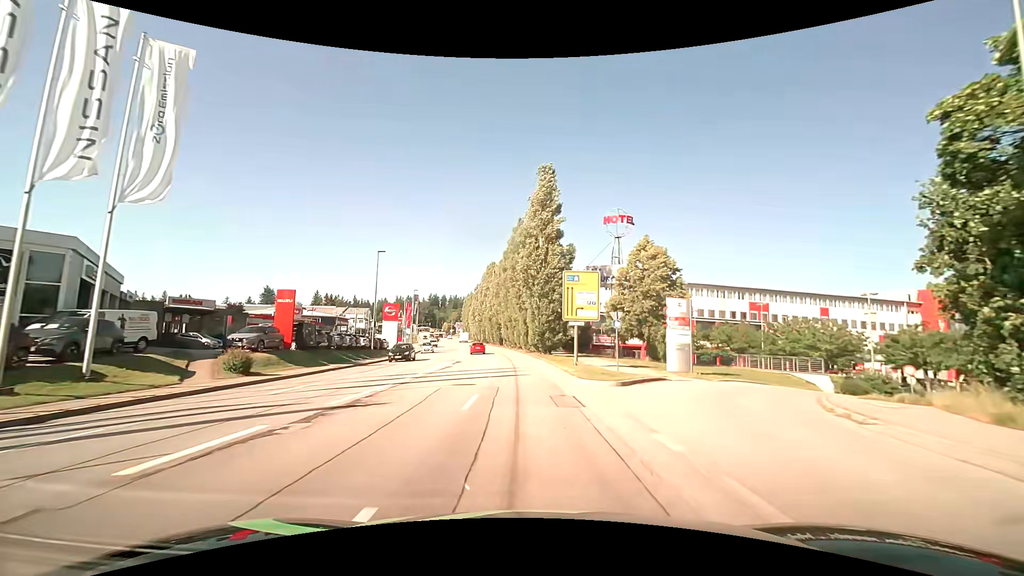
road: tertiary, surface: asphalt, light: Day
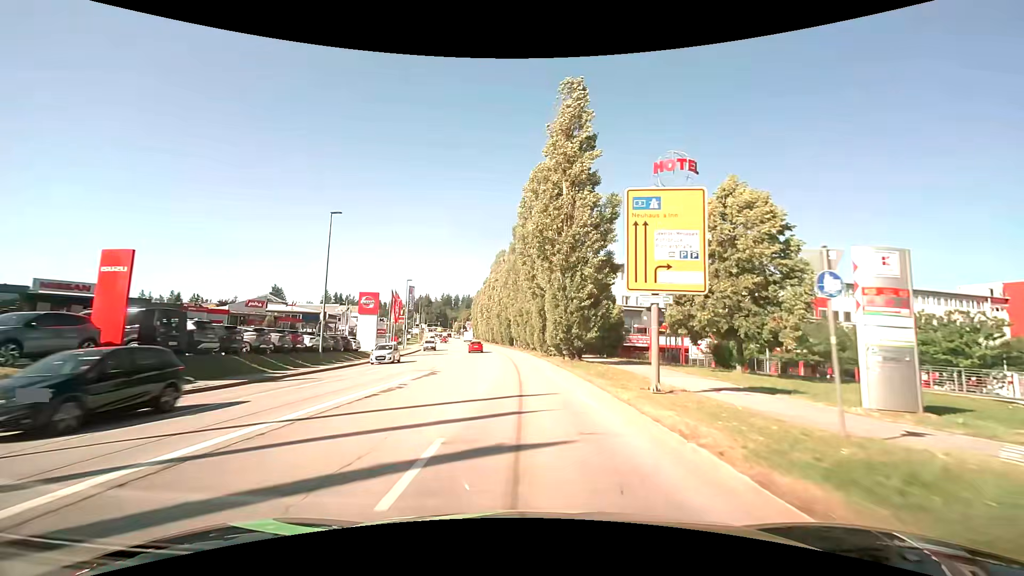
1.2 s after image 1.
(-0.2, +15.0) m; -2°
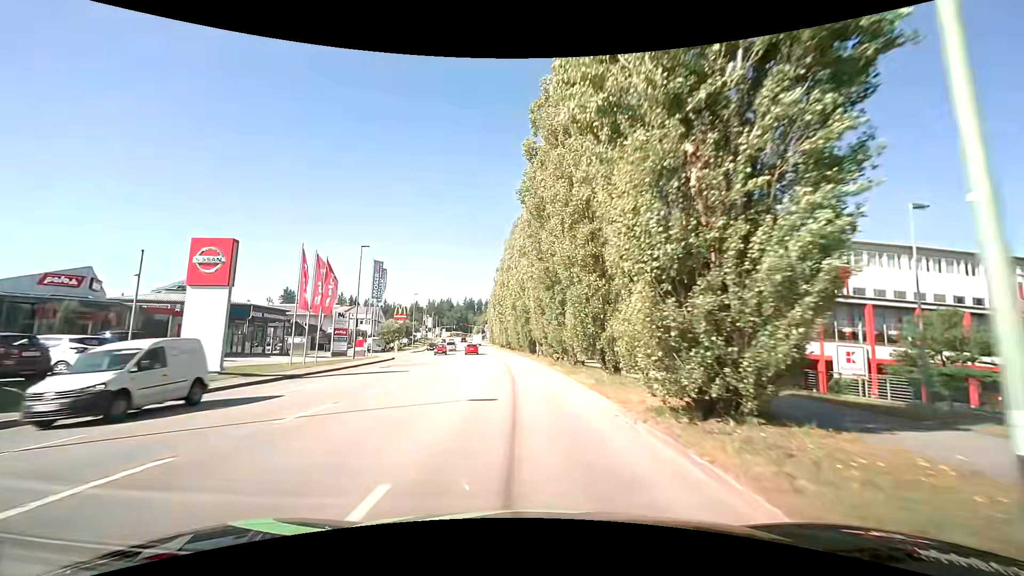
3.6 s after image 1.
(-0.8, +29.6) m; -3°
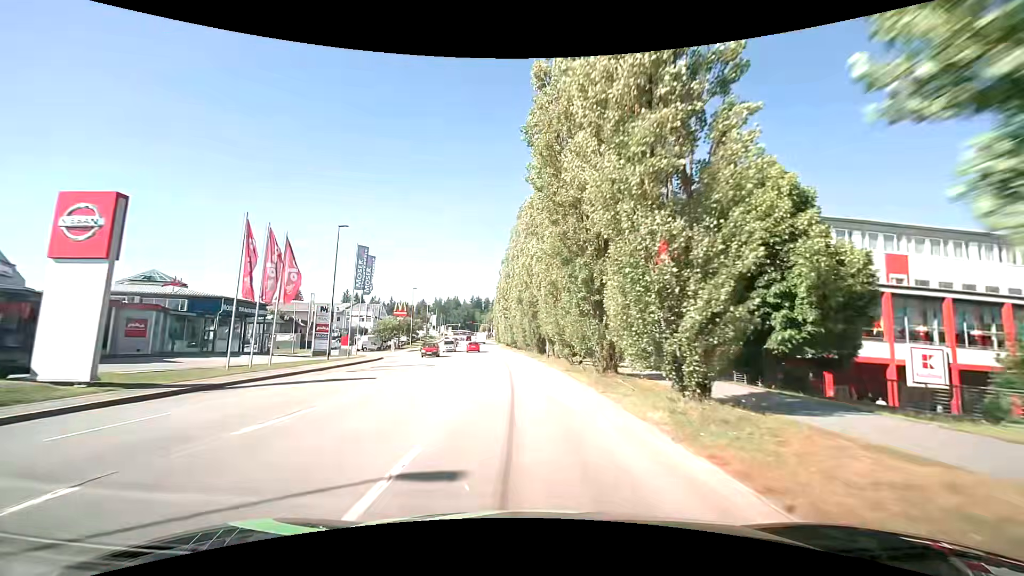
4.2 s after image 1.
(0.0, +7.4) m; -1°
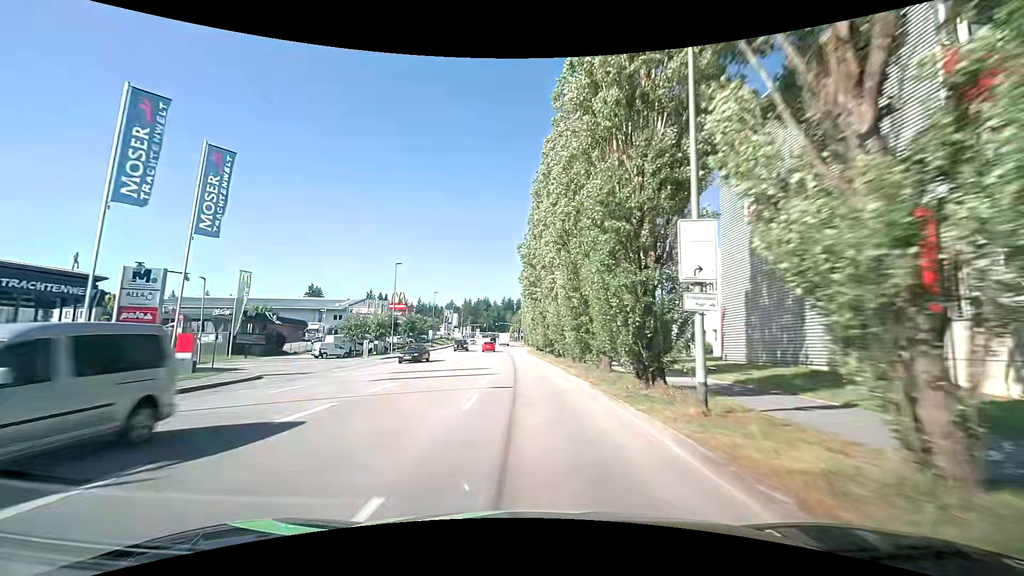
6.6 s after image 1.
(-0.9, +29.5) m; -3°
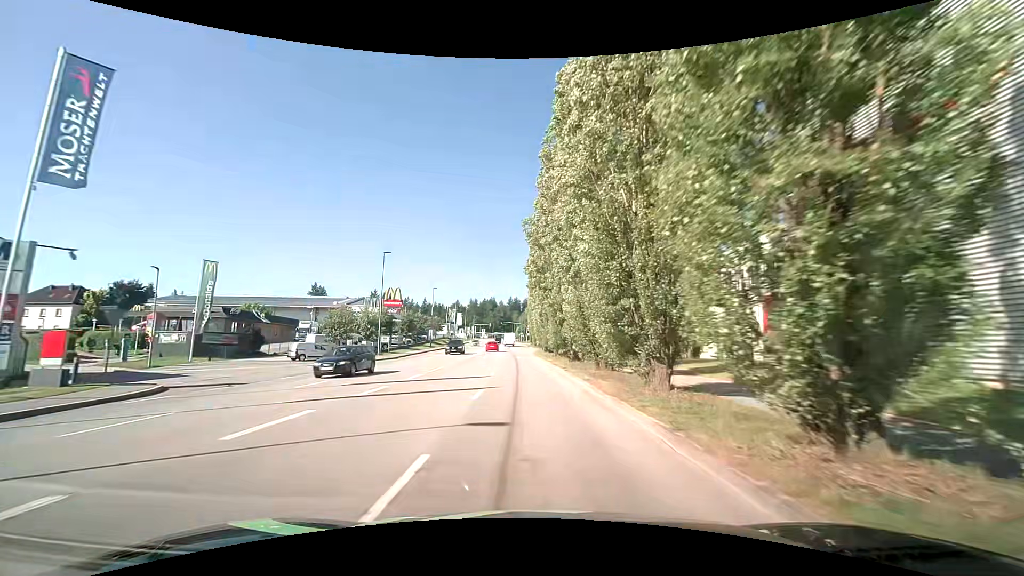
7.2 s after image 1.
(-0.1, +7.3) m; -1°
